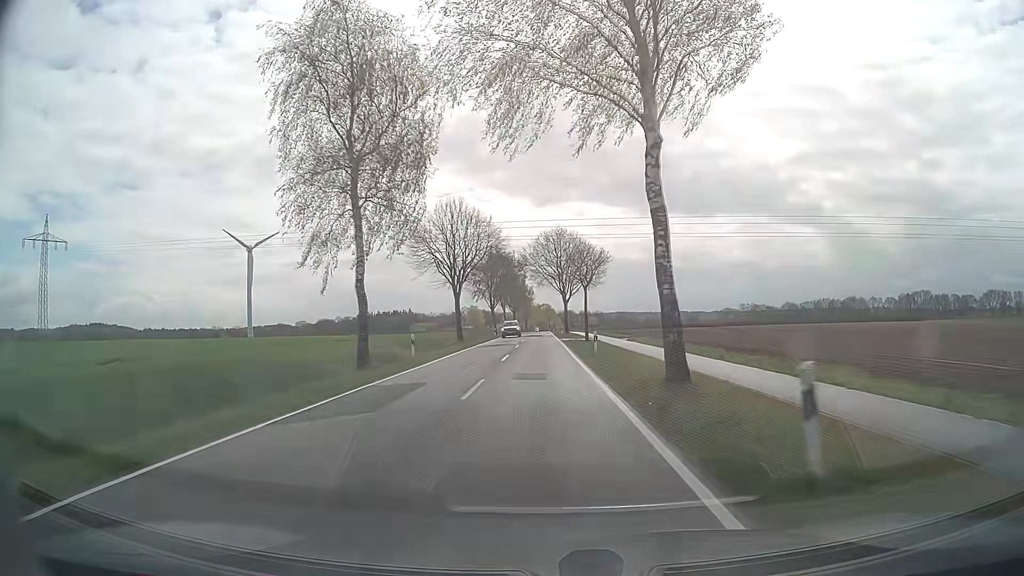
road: secondary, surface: asphalt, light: Day
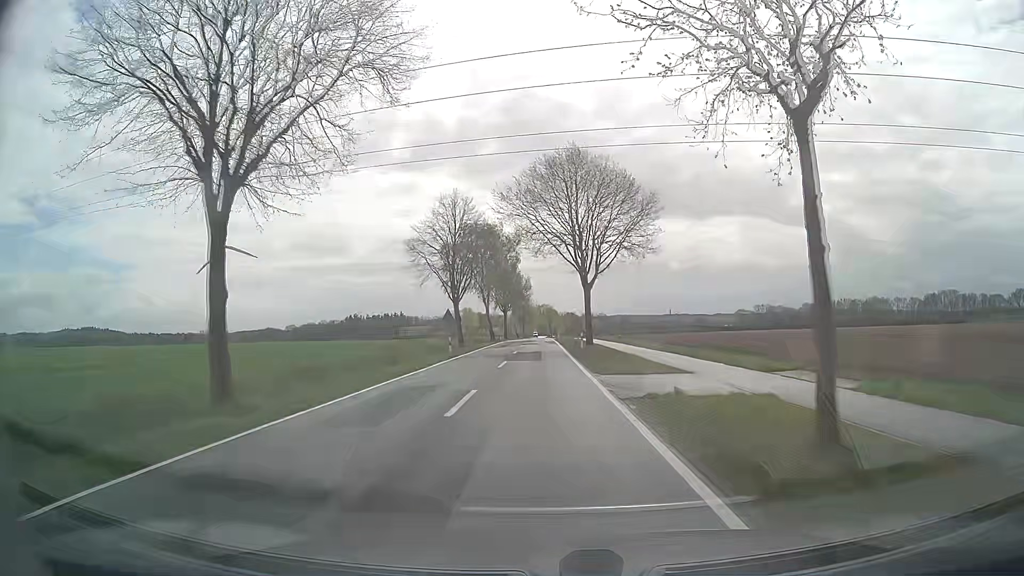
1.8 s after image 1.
(-0.1, +38.1) m; 0°
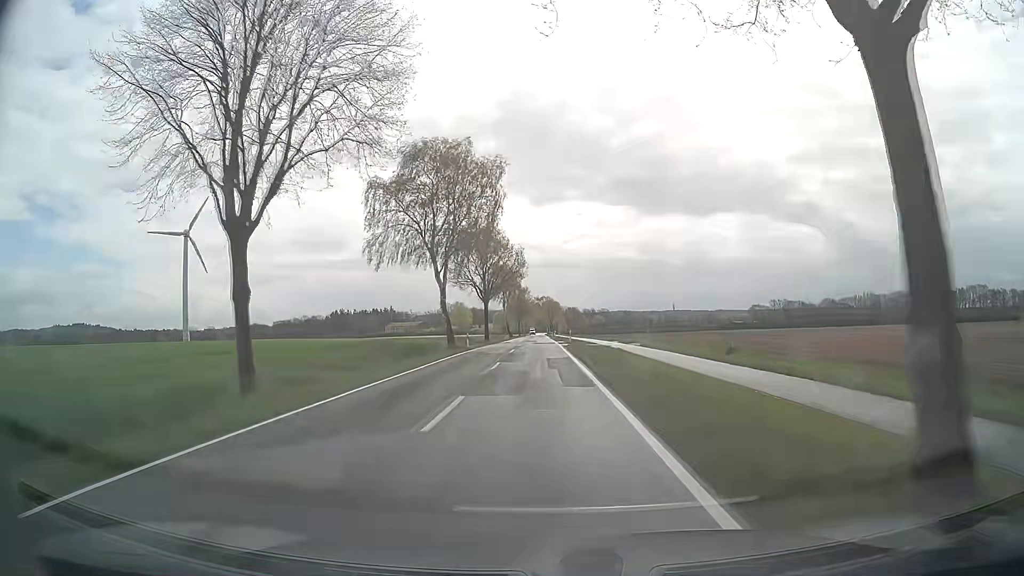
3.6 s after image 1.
(0.0, +37.7) m; 0°
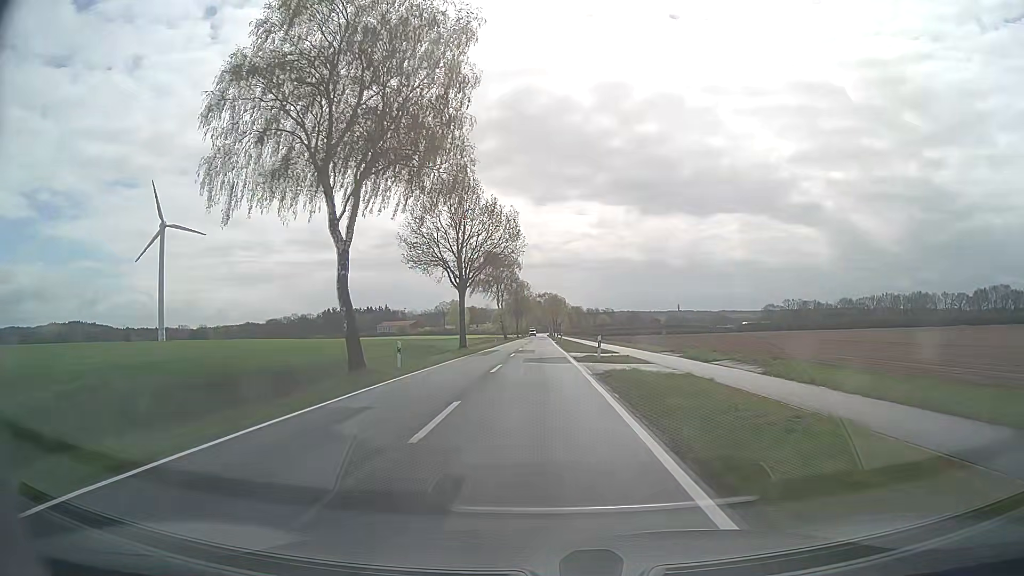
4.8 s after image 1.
(-0.1, +24.5) m; 0°
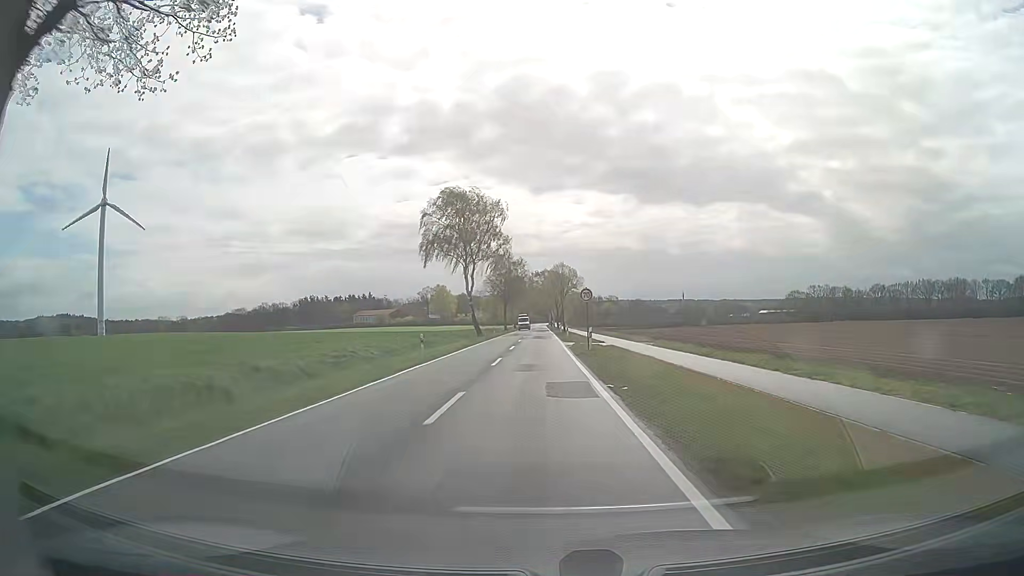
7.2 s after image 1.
(0.0, +46.8) m; 0°
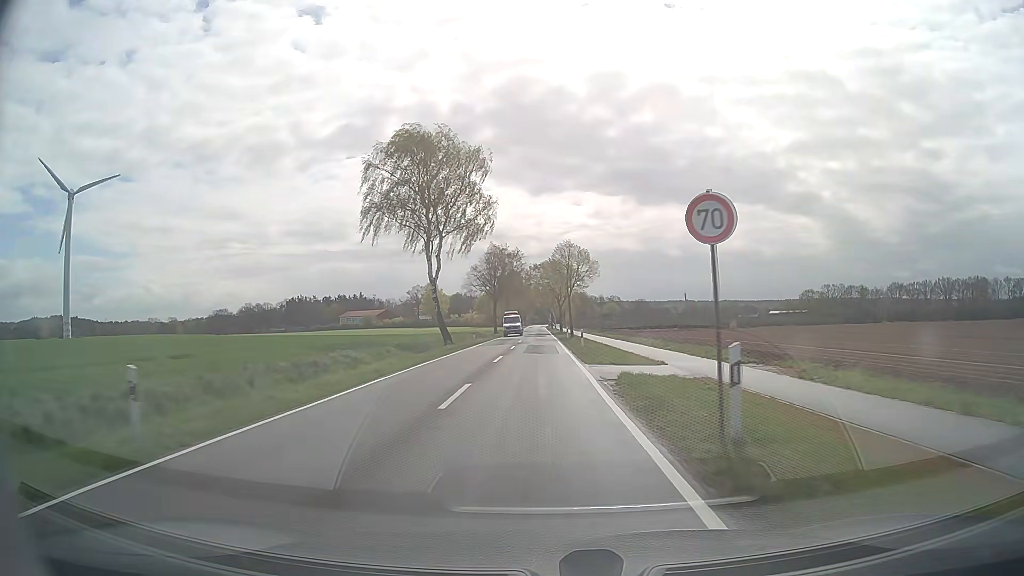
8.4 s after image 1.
(+0.1, +22.4) m; 0°
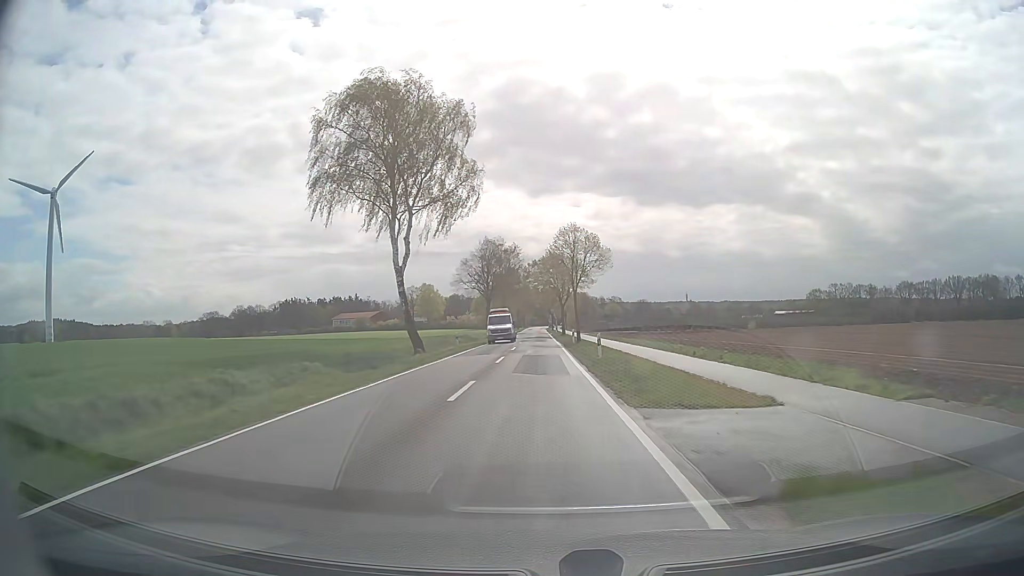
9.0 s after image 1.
(0.0, +10.9) m; 0°
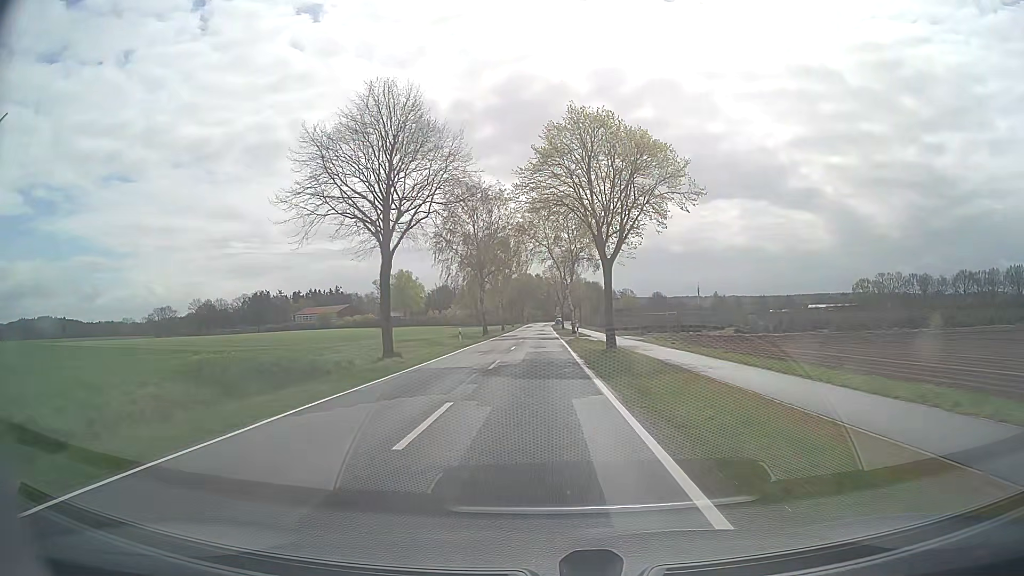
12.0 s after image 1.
(0.0, +52.7) m; 0°
(0, +10) (0, +20) (0, +30) (0, +40) (0, +50) (0, +60) (0, +70) (0, +80) (0, +90) (0, +100) m
